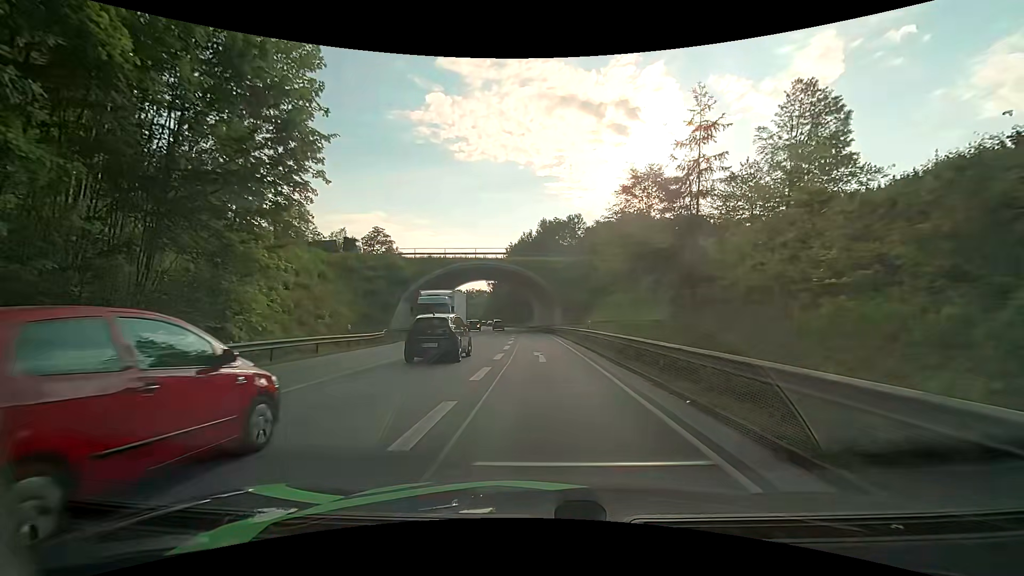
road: primary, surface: asphalt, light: Day
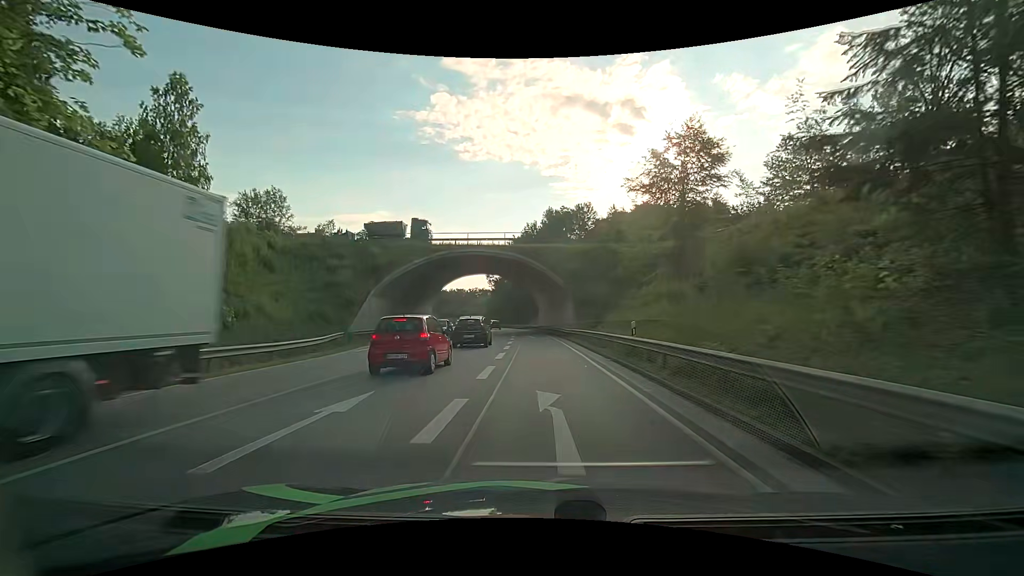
(-0.2, +11.9) m; -1°
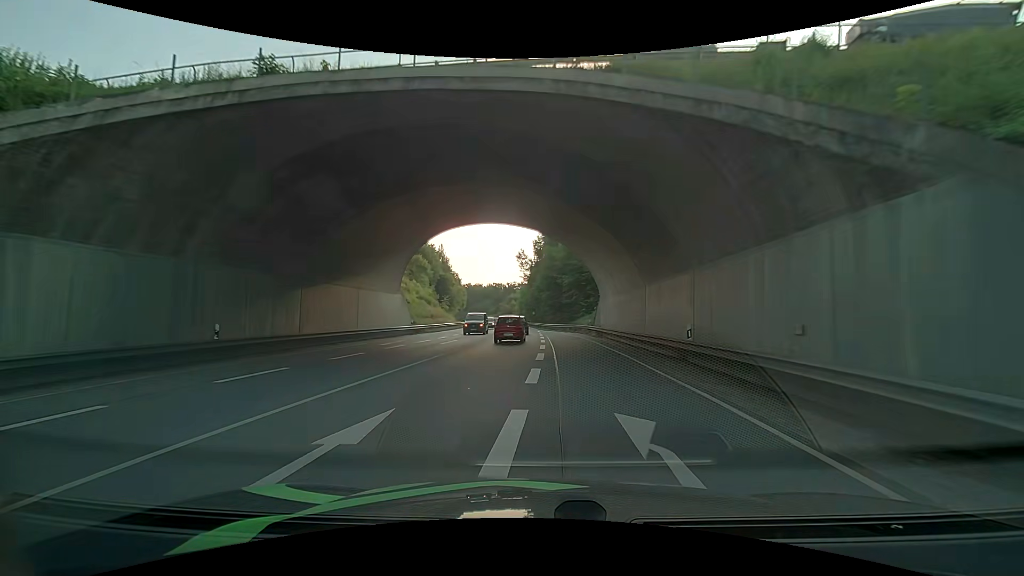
(-1.1, +37.7) m; -5°
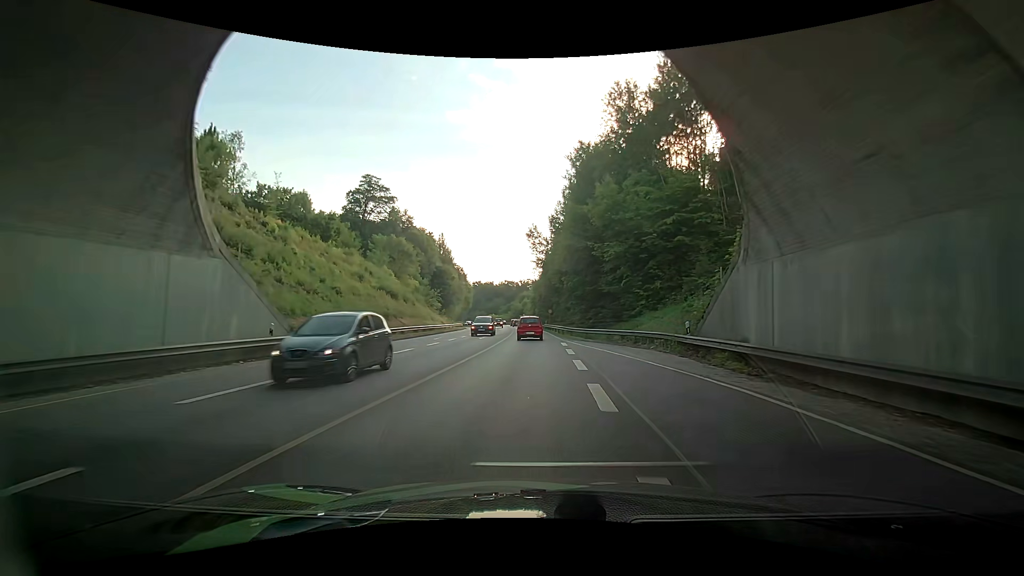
(-0.9, +27.2) m; -3°
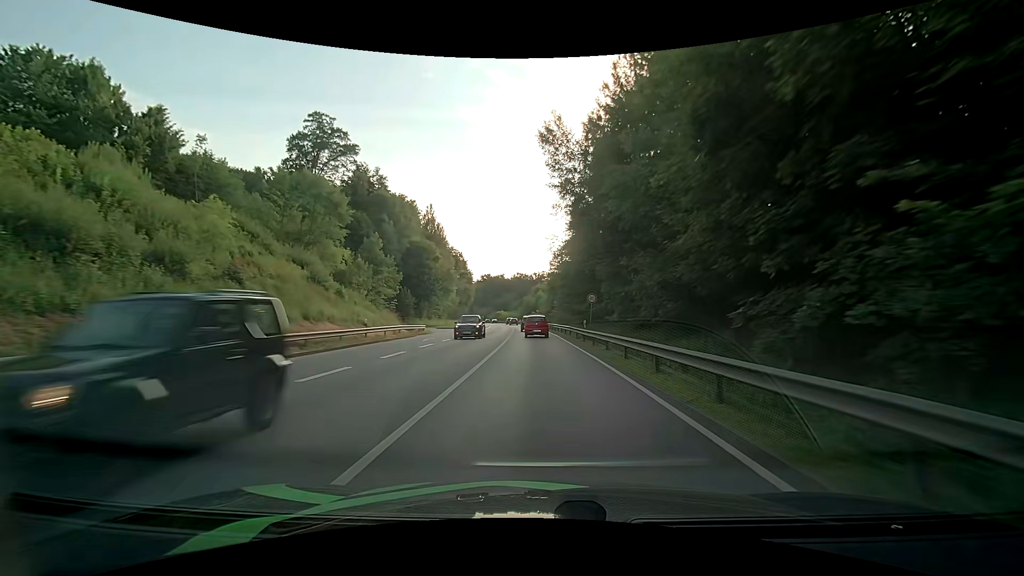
(-0.2, +40.1) m; -1°
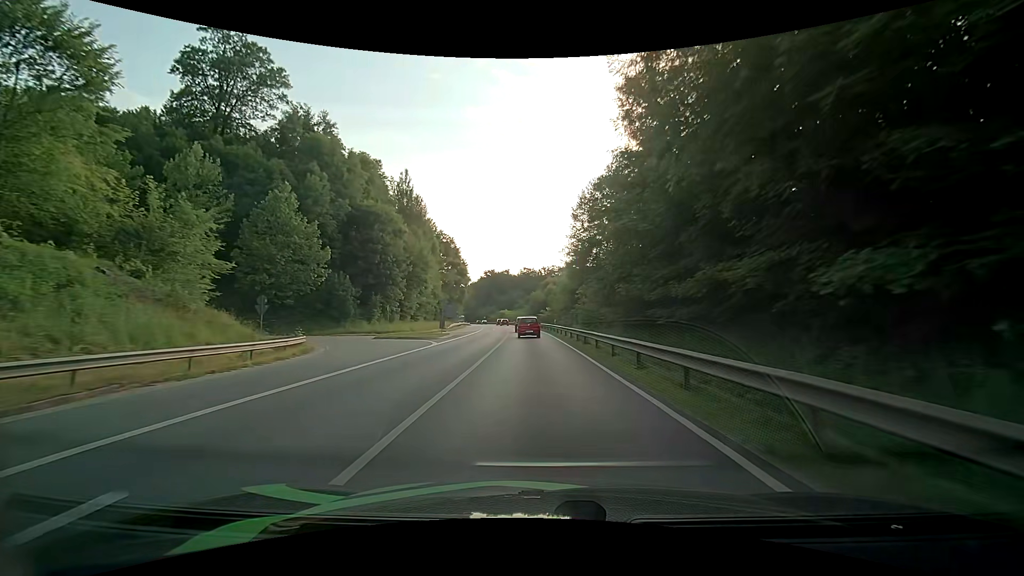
(-0.1, +31.2) m; -1°
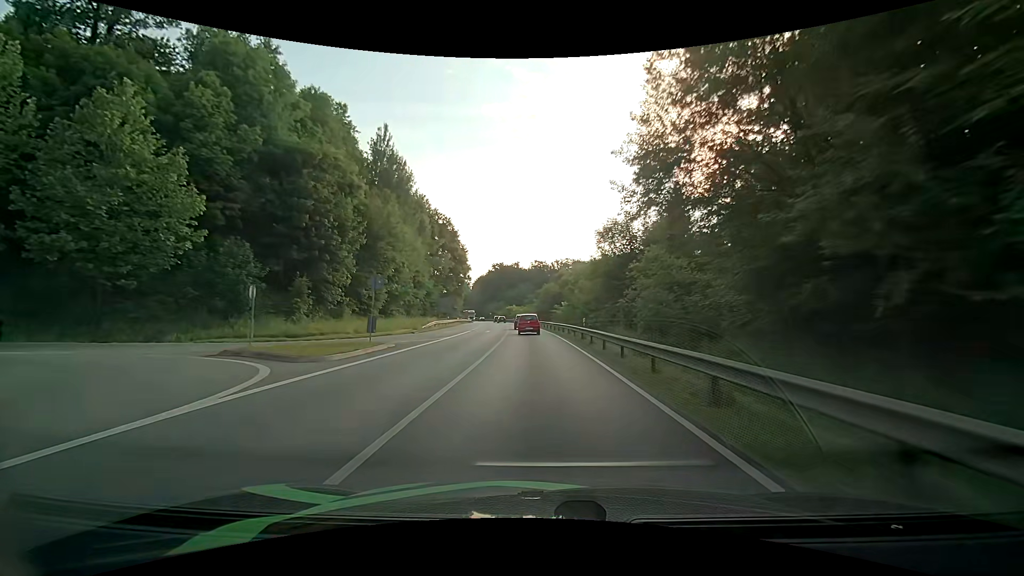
(-0.2, +21.4) m; -1°
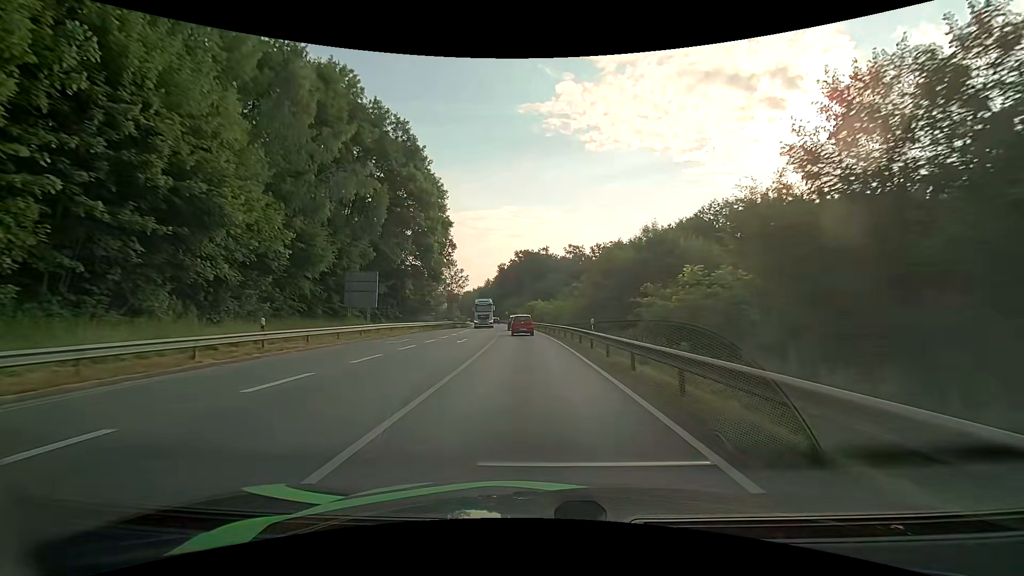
(-1.5, +55.3) m; -3°
(0, +10) (0, +20) (-1, +30) (-1, +40) (-2, +50) (-3, +60) (-3, +70) (-5, +80) (-6, +90) (-7, +100) m
